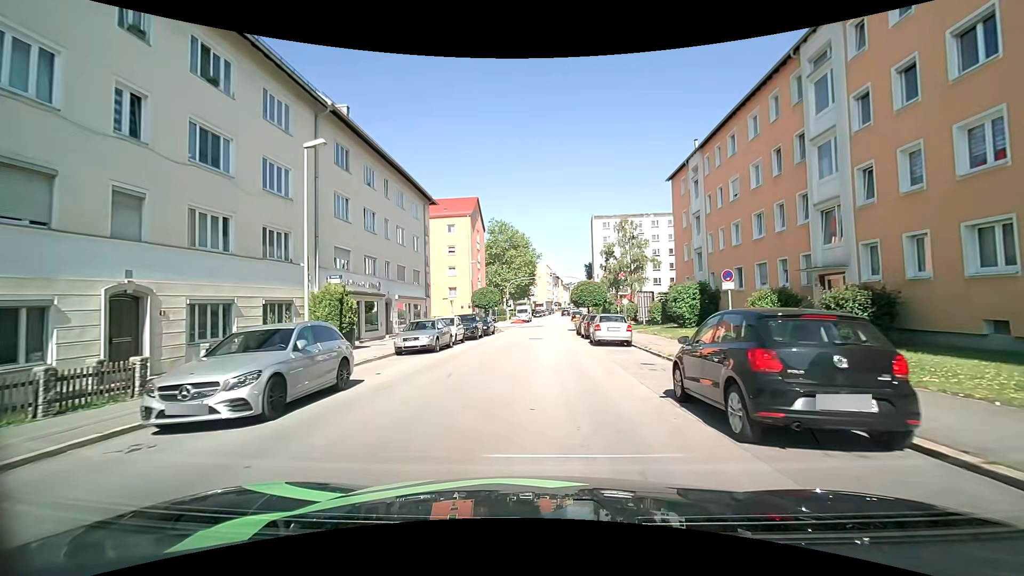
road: tertiary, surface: asphalt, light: Day
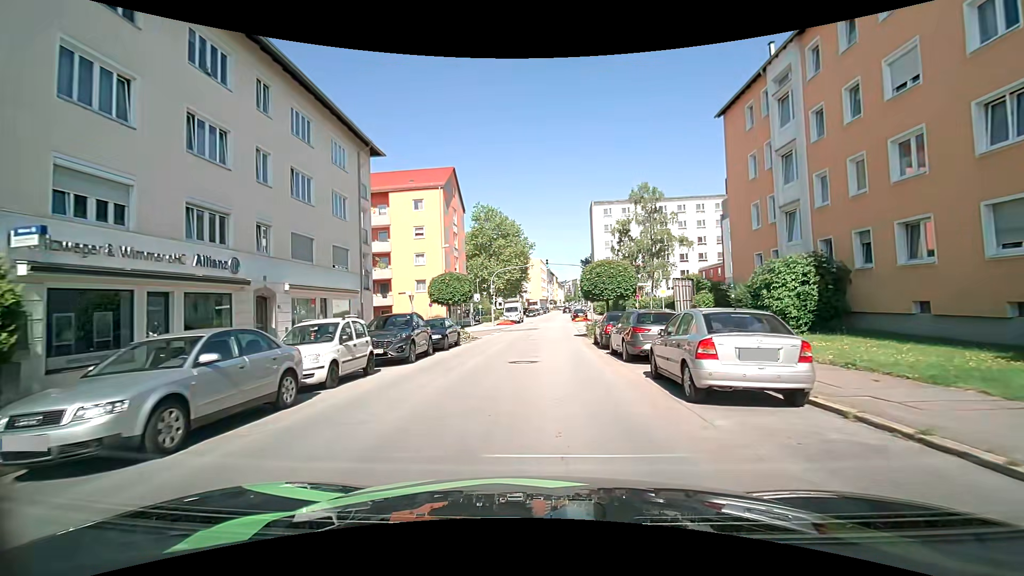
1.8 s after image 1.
(+0.1, +14.7) m; +1°
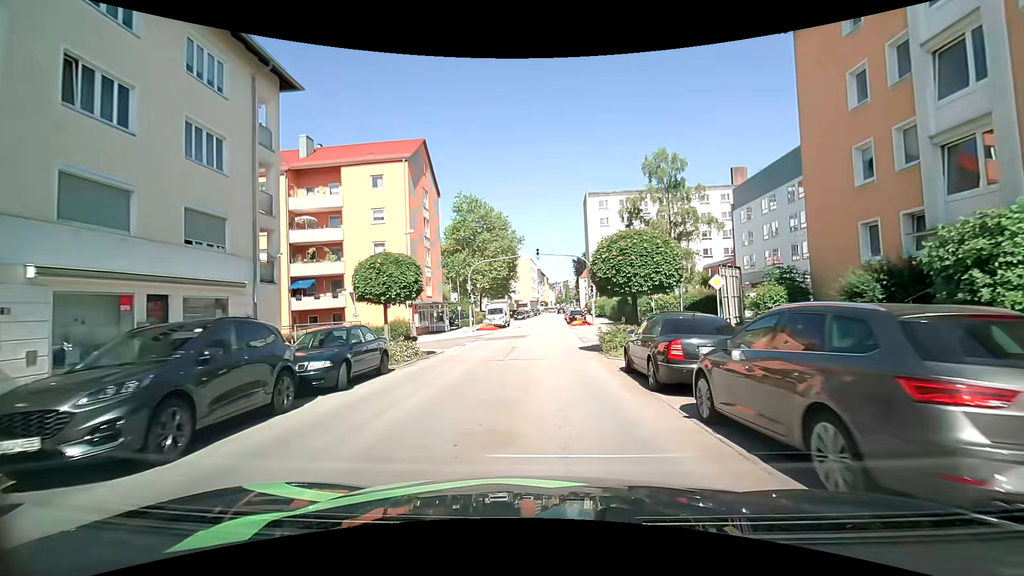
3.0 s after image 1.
(0.0, +10.0) m; +1°
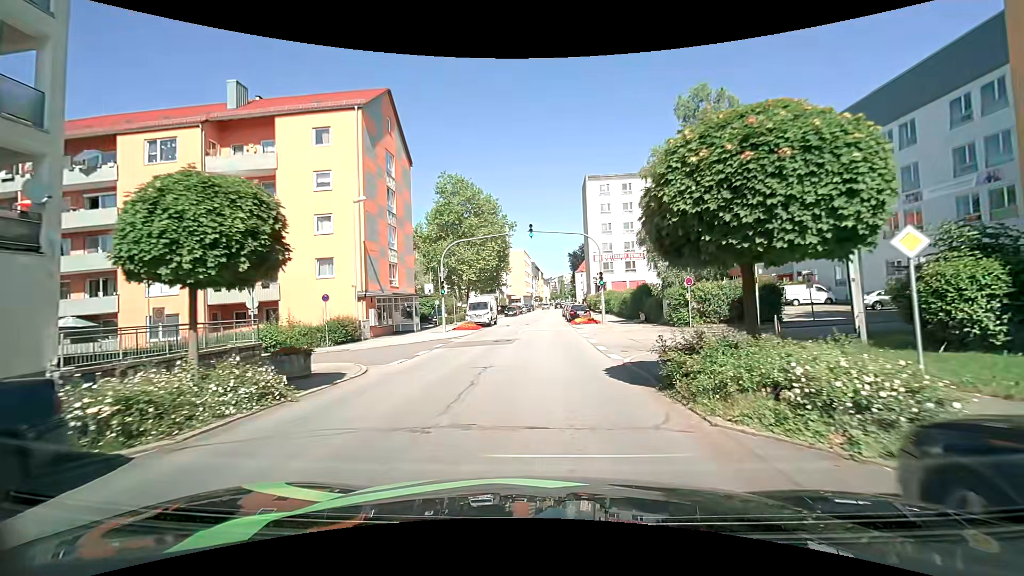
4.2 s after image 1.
(+0.1, +9.6) m; +1°
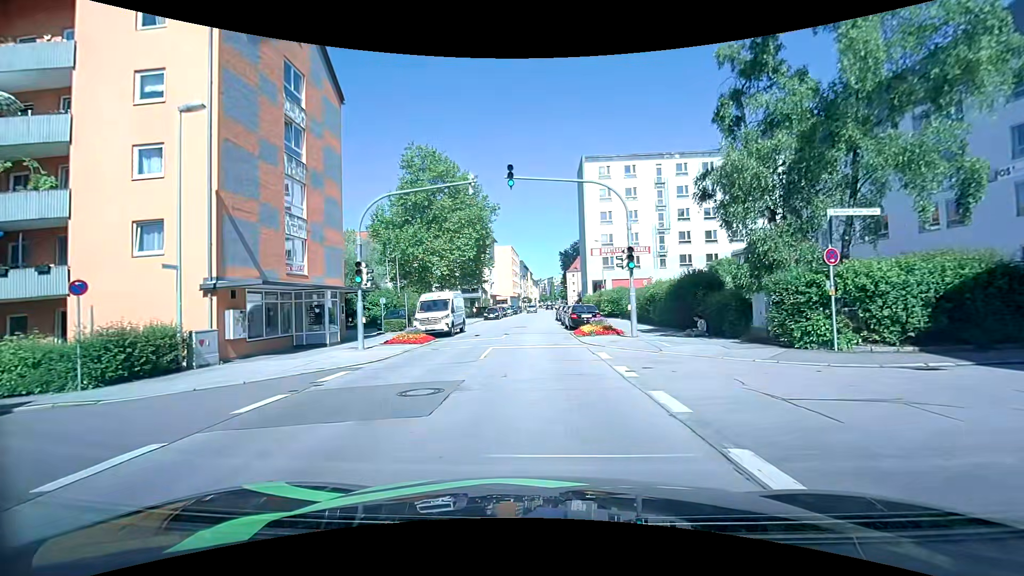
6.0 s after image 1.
(+0.1, +13.3) m; +1°
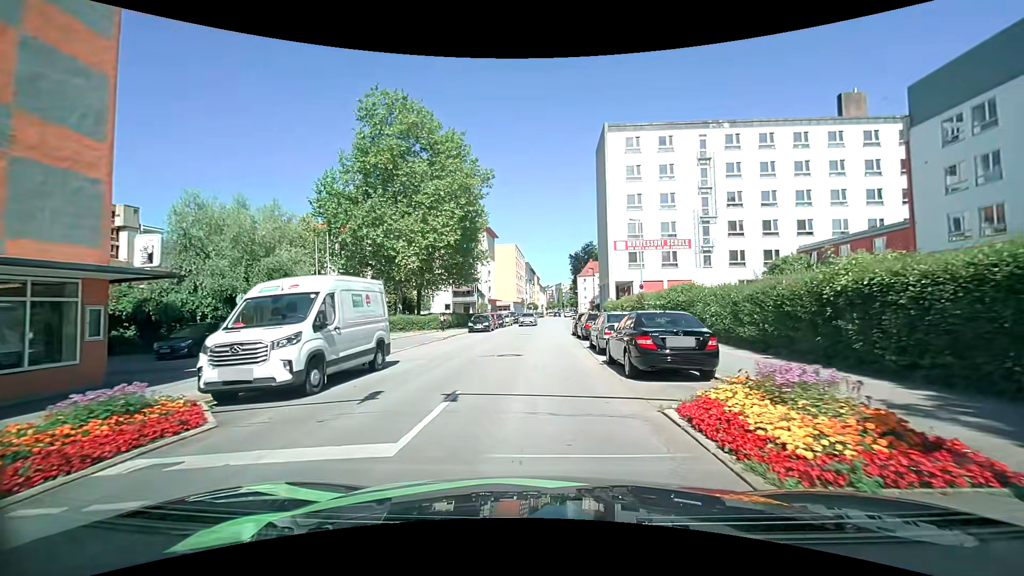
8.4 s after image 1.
(-0.1, +16.8) m; -1°
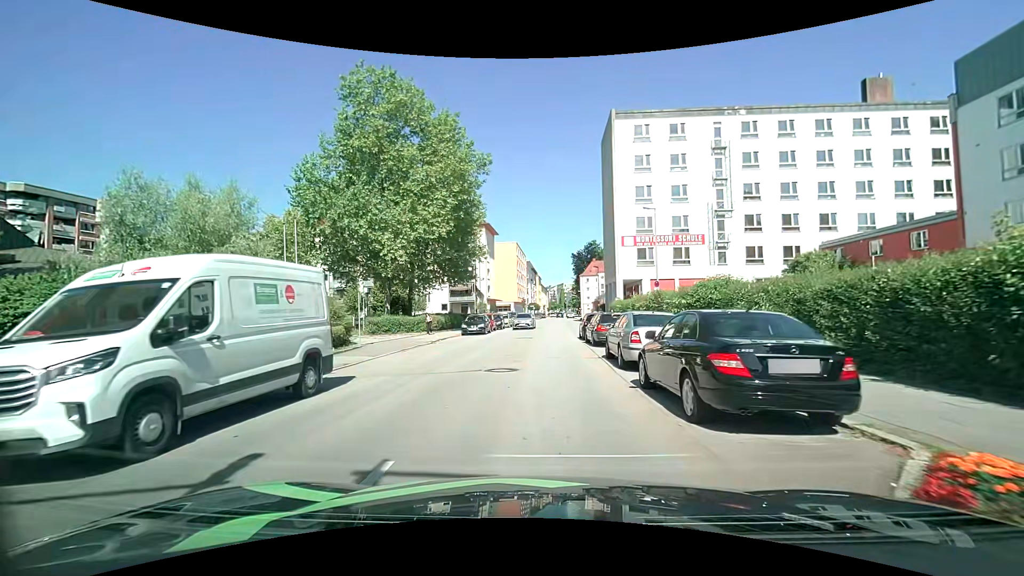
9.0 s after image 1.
(0.0, +4.2) m; 0°
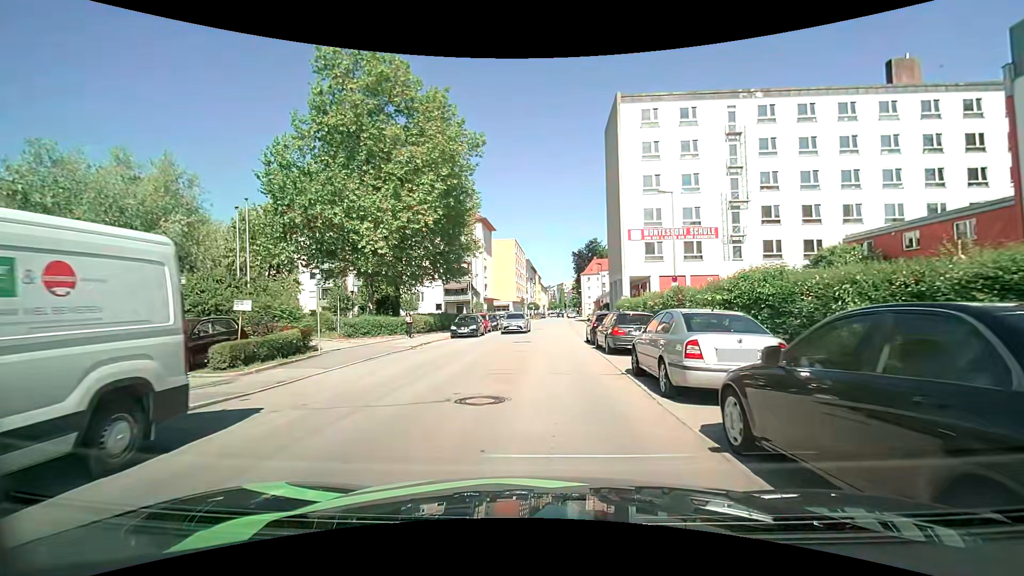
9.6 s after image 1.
(0.0, +4.3) m; 0°
(0, +10) (0, +20) (+1, +30) (+1, +40) (+2, +50) (+2, +60) (+3, +70) (+3, +80) (+4, +90) (+4, +100) m
